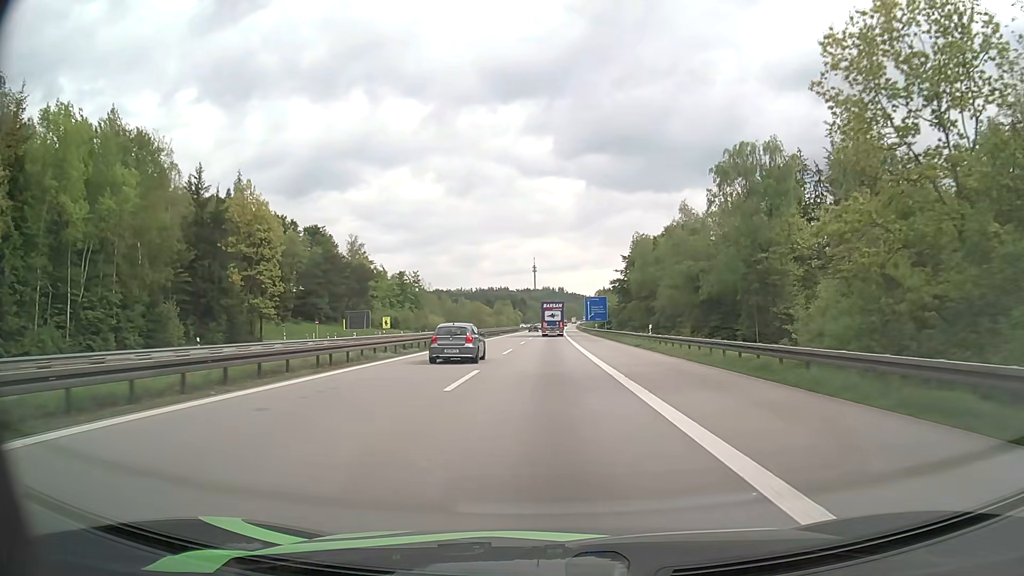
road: motorway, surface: asphalt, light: Day
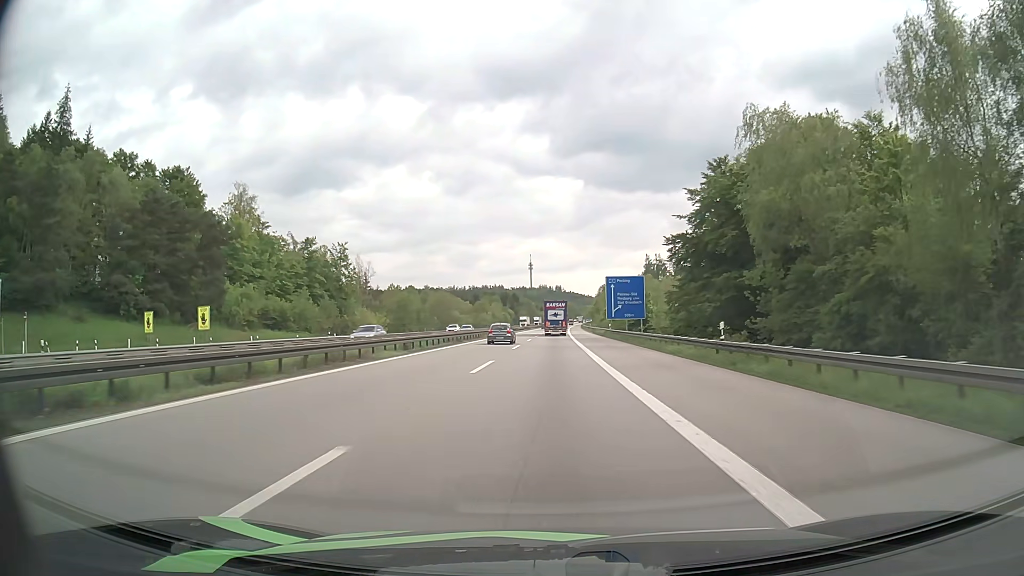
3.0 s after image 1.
(+0.3, +67.1) m; 0°
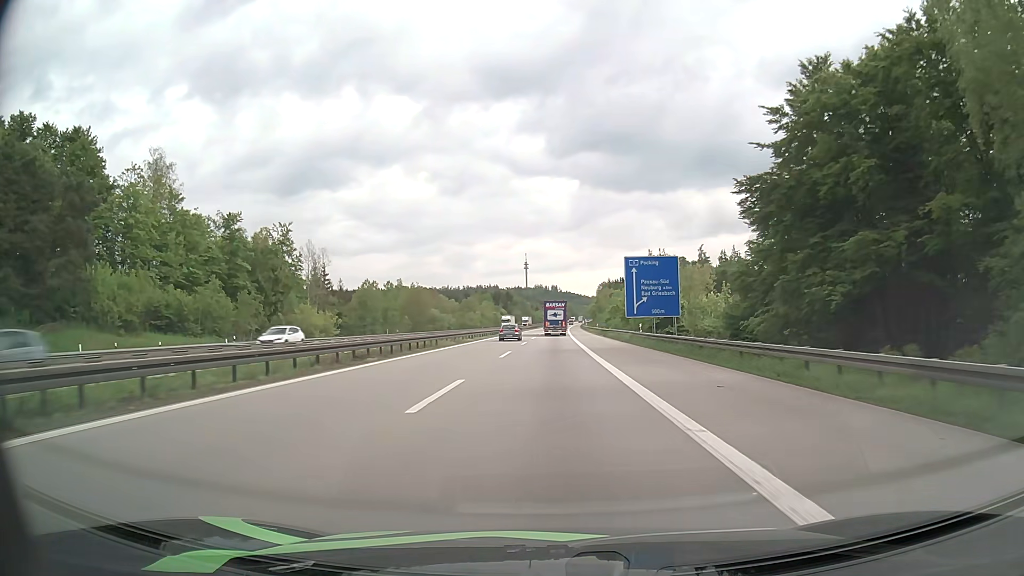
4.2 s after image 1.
(+0.1, +27.2) m; 0°
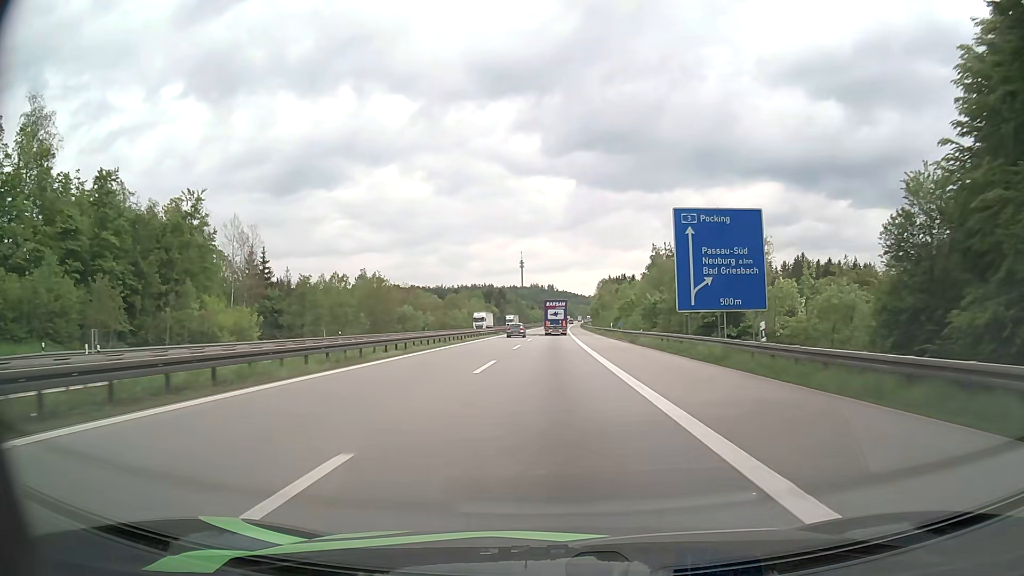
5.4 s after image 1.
(0.0, +27.3) m; 0°
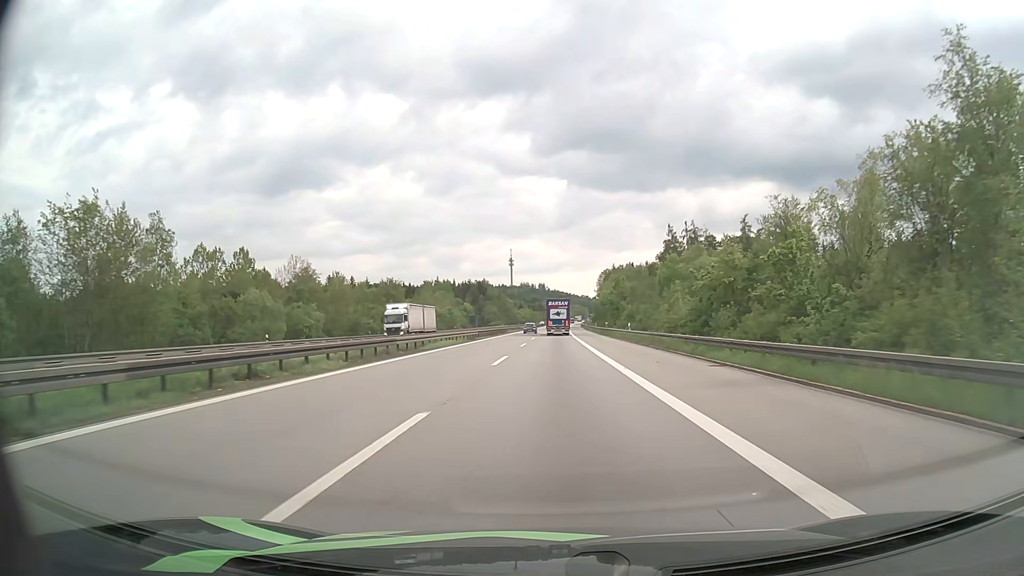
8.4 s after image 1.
(+0.5, +68.7) m; +1°
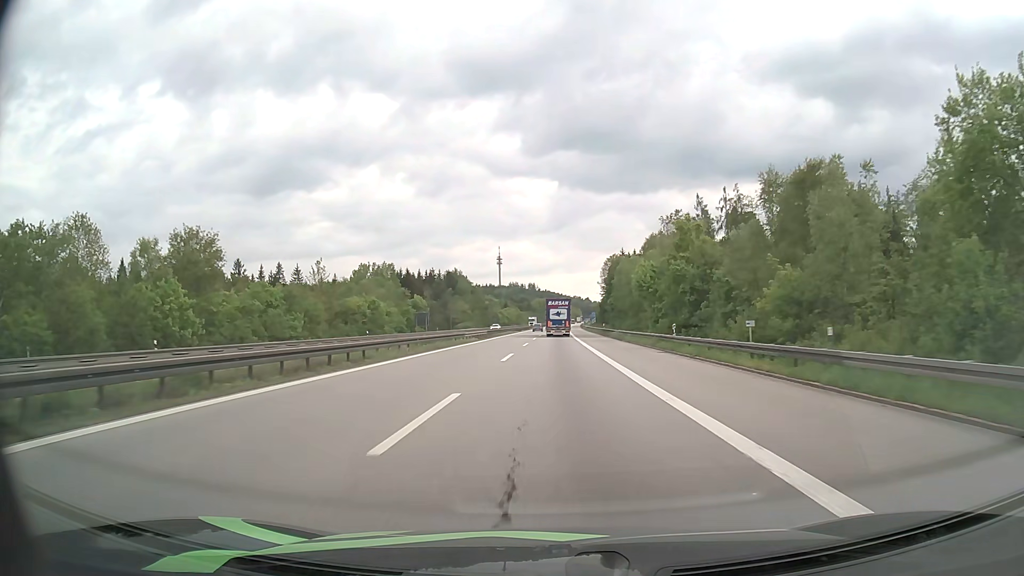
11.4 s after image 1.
(+0.6, +69.2) m; +1°
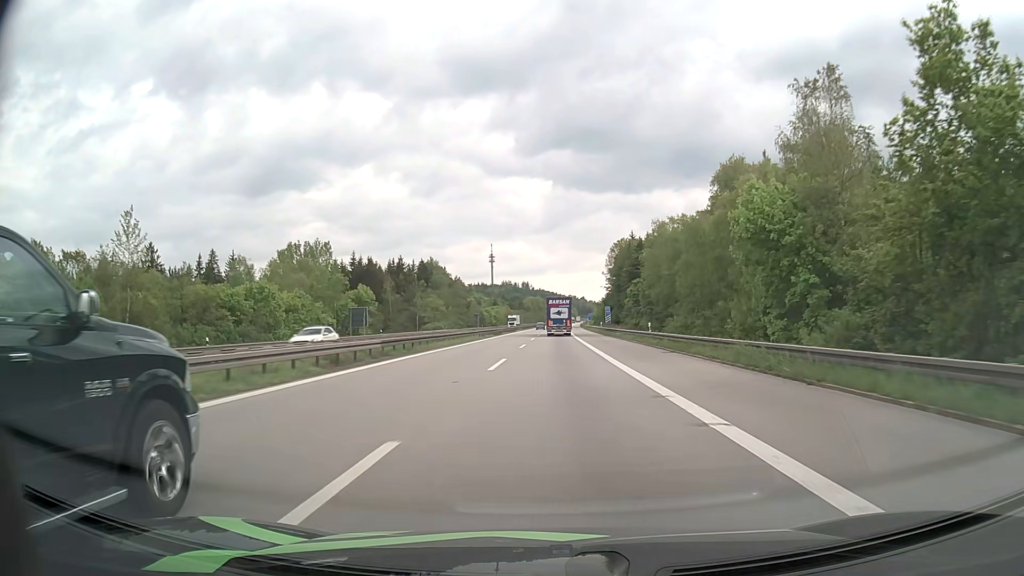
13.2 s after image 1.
(+0.2, +41.4) m; +1°
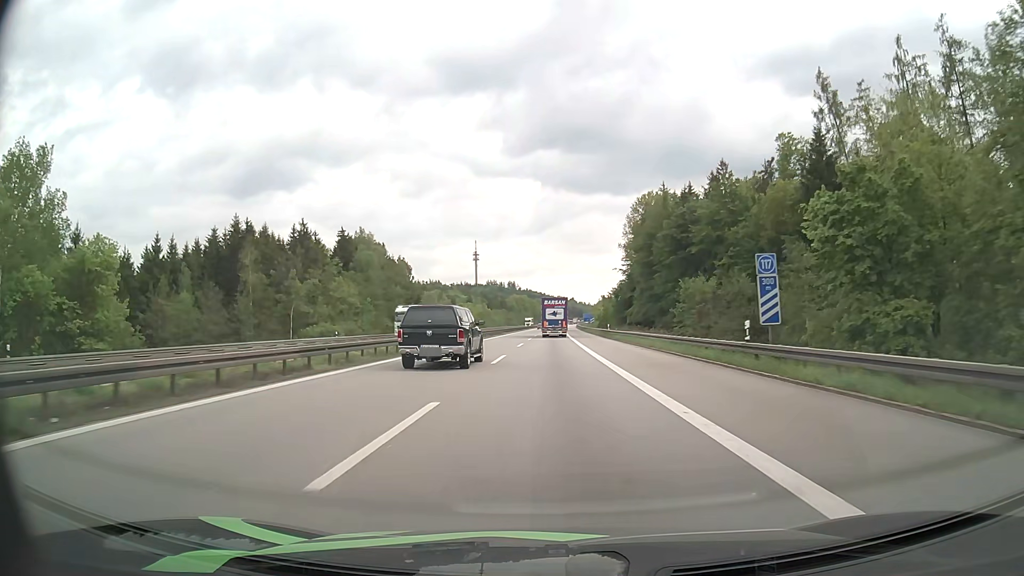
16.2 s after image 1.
(+0.5, +68.4) m; +1°
(0, +10) (0, +20) (0, +30) (0, +40) (0, +50) (0, +60) (0, +70) (+1, +80) (+1, +90) (+1, +100) m
